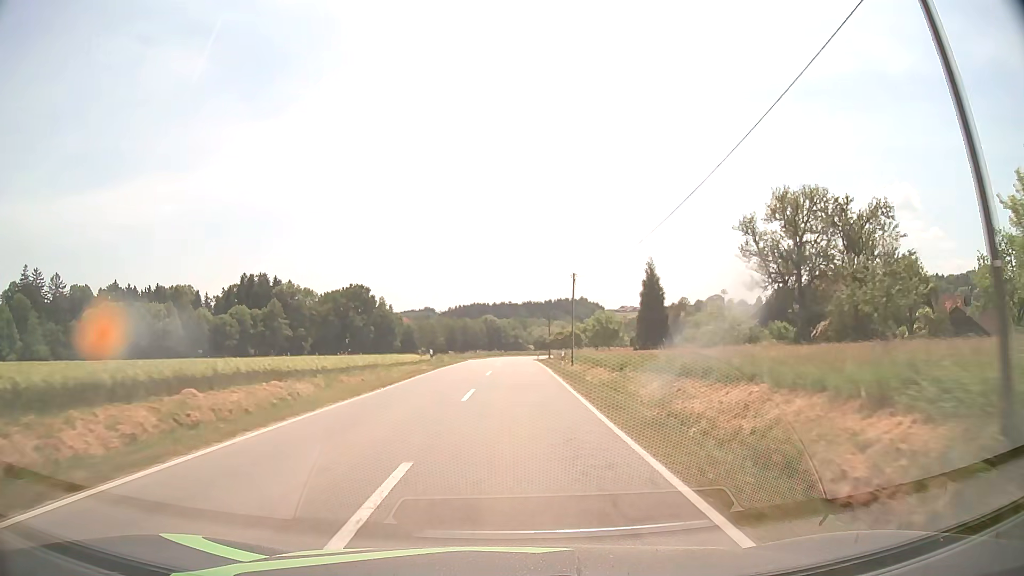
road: tertiary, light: Day
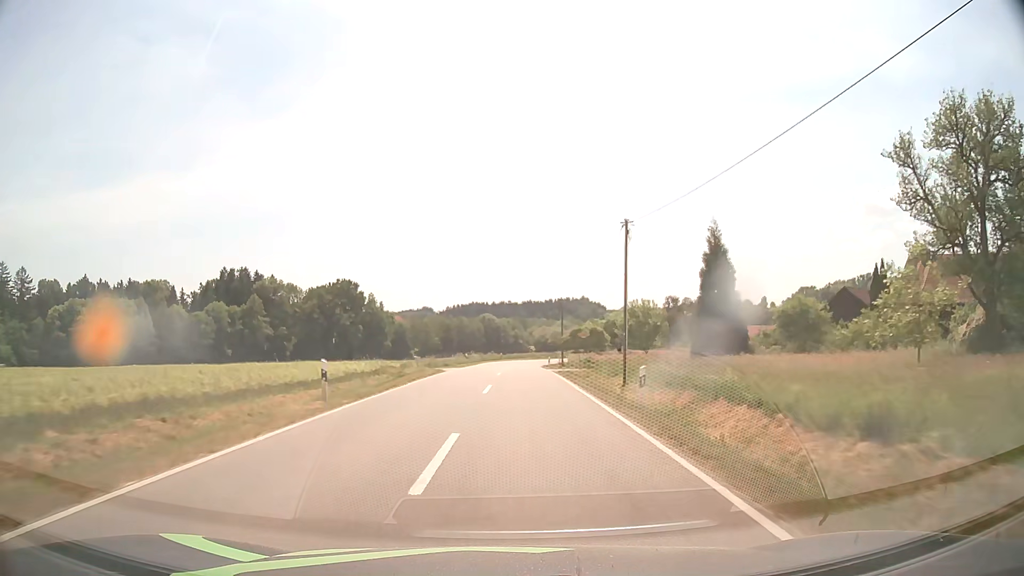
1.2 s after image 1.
(0.0, +21.6) m; 0°
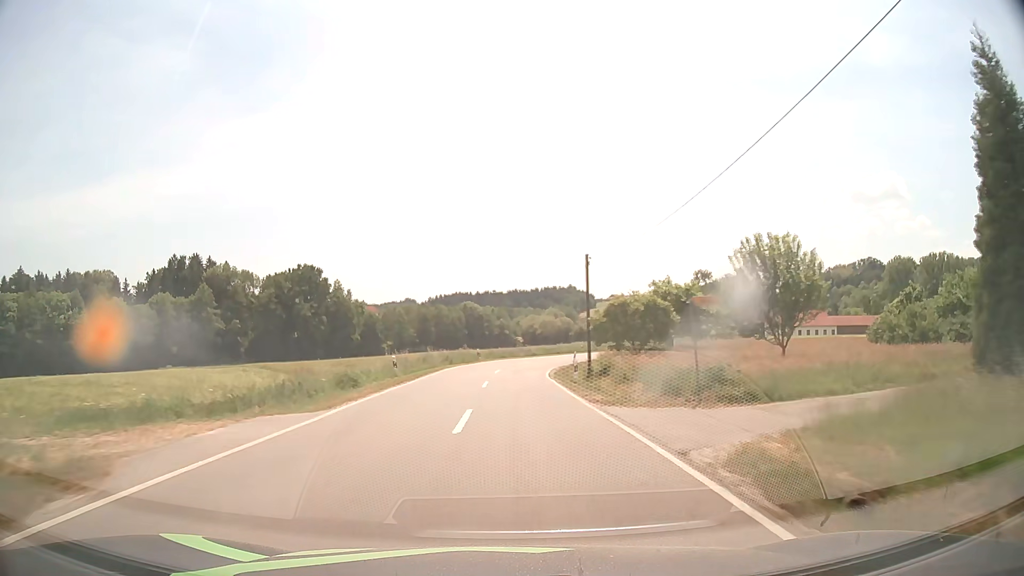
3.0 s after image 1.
(+0.3, +31.7) m; +1°
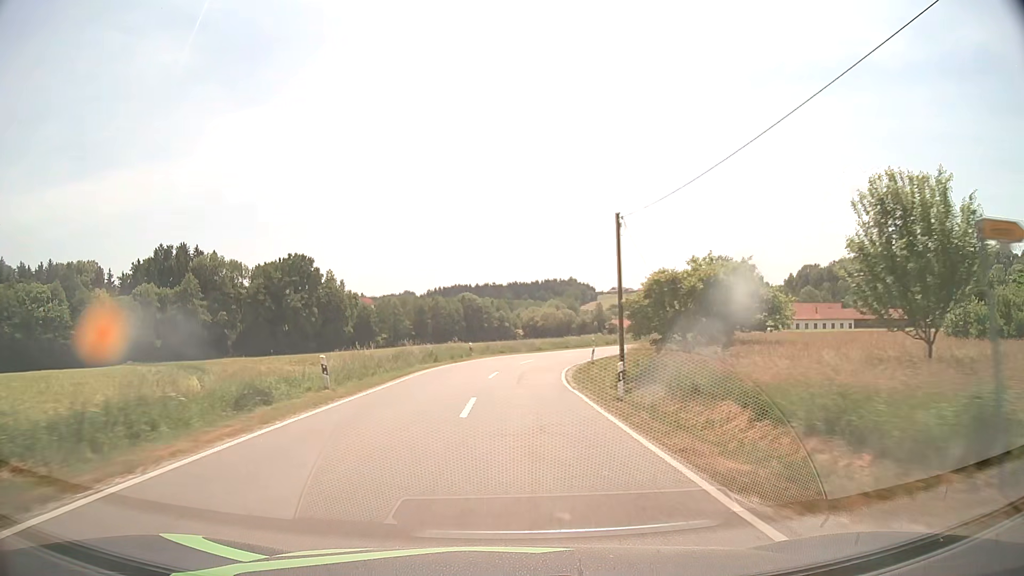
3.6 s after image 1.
(0.0, +10.4) m; 0°
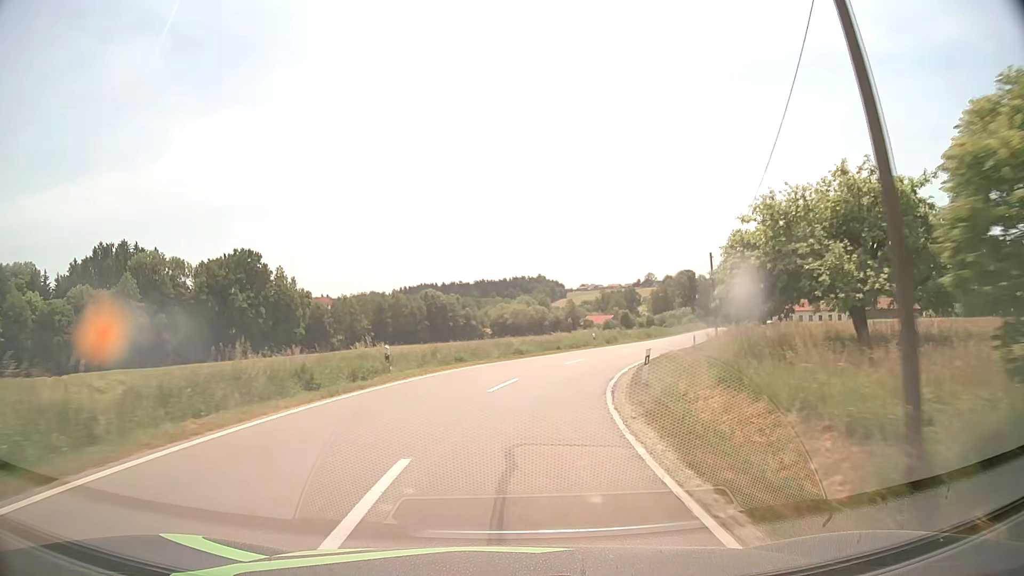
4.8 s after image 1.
(+0.3, +20.6) m; +3°
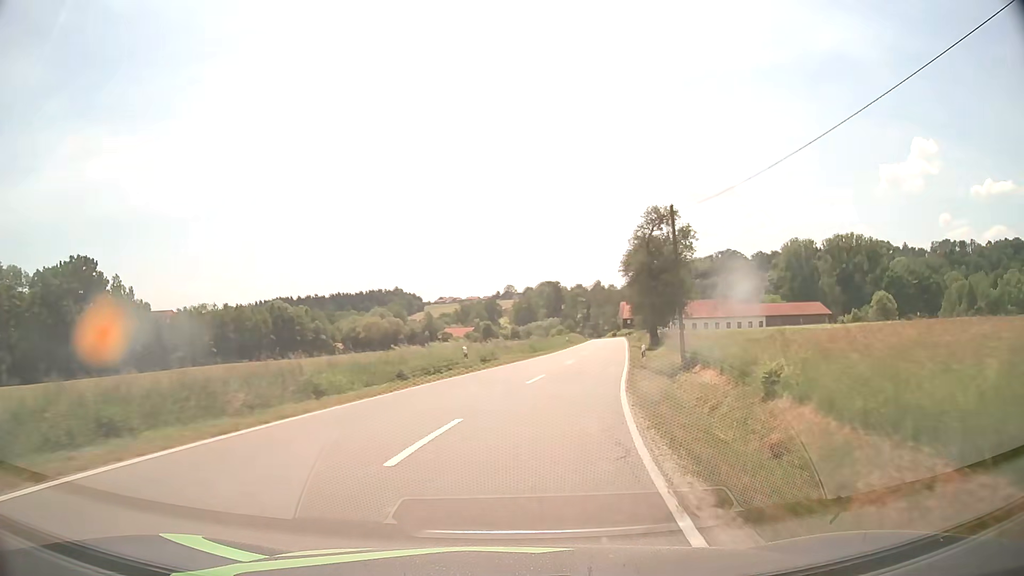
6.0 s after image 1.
(+1.9, +20.2) m; +12°
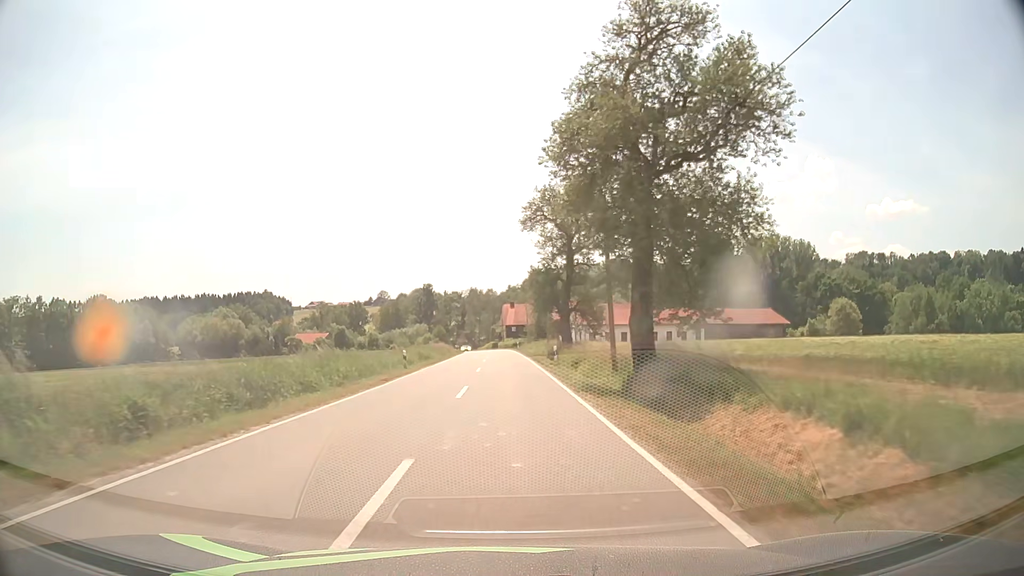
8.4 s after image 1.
(+5.3, +38.9) m; +11°
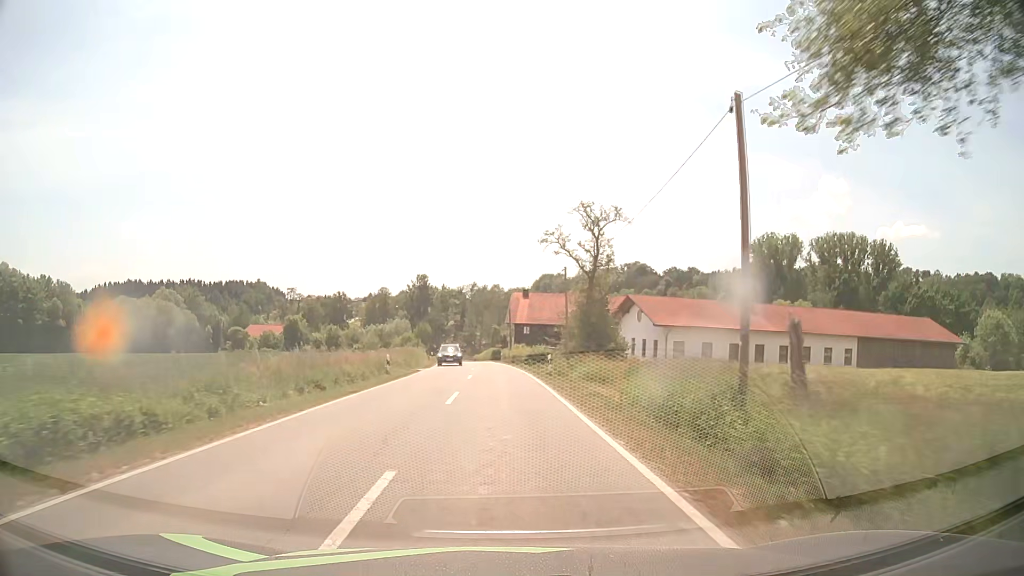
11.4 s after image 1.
(-0.2, +48.7) m; 0°
(0, +10) (0, +20) (0, +30) (-1, +40) (-1, +50) (-2, +60) (-3, +70) (-3, +80) (-4, +90) (-5, +100) m
